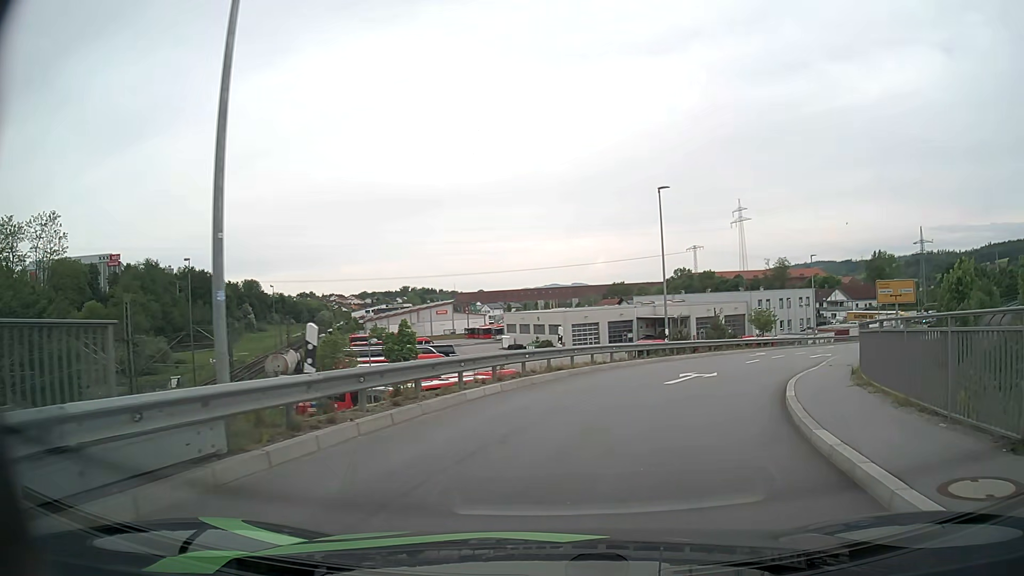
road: primary_link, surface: asphalt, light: Day
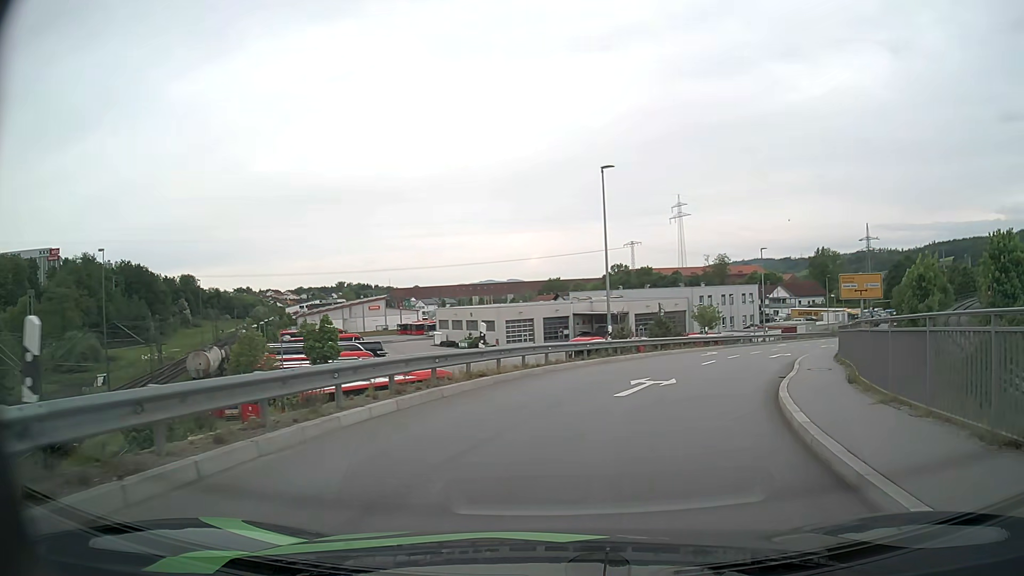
(+0.2, +3.8) m; +5°
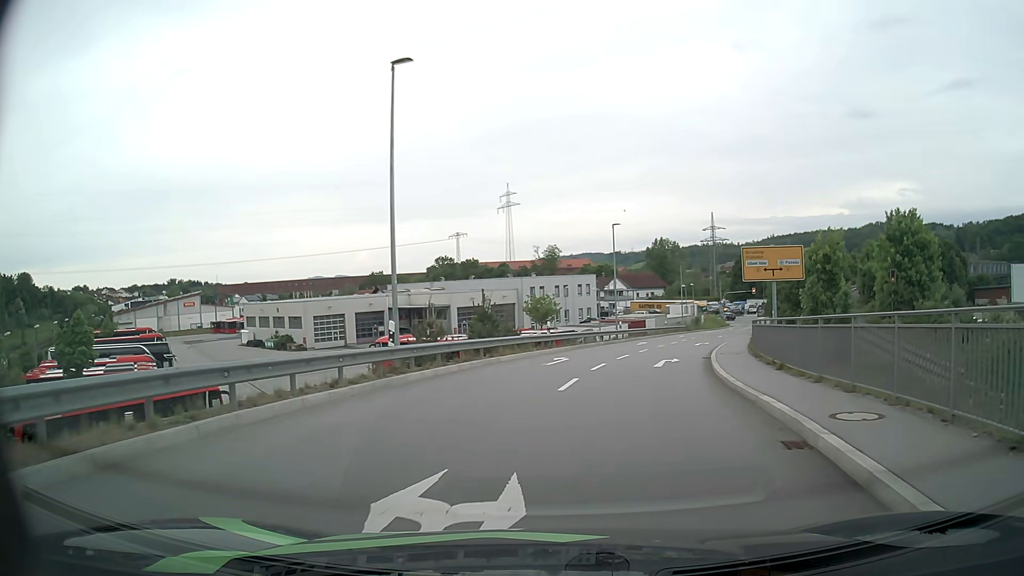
(+1.6, +11.6) m; +15°
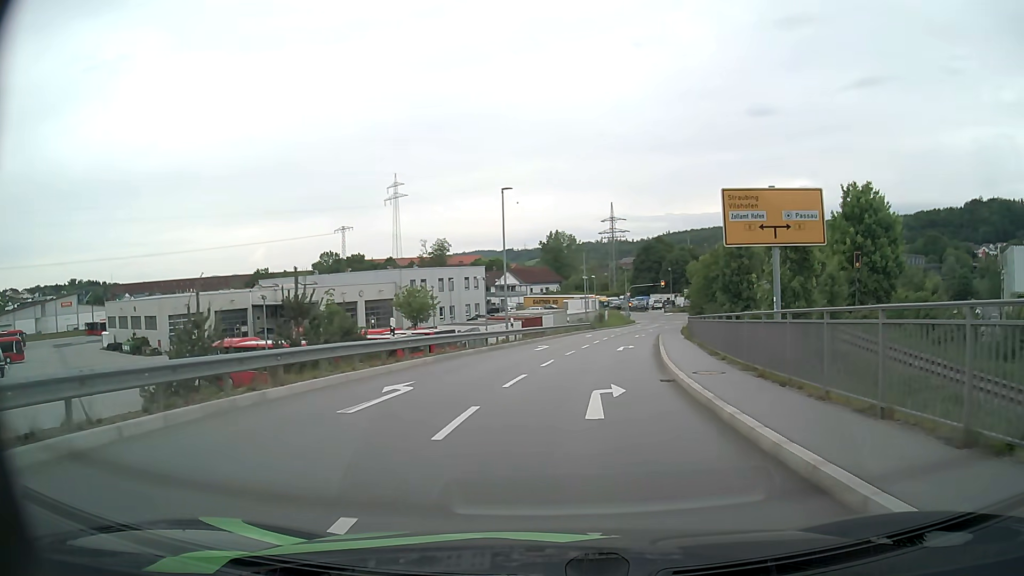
(+1.0, +12.0) m; +9°
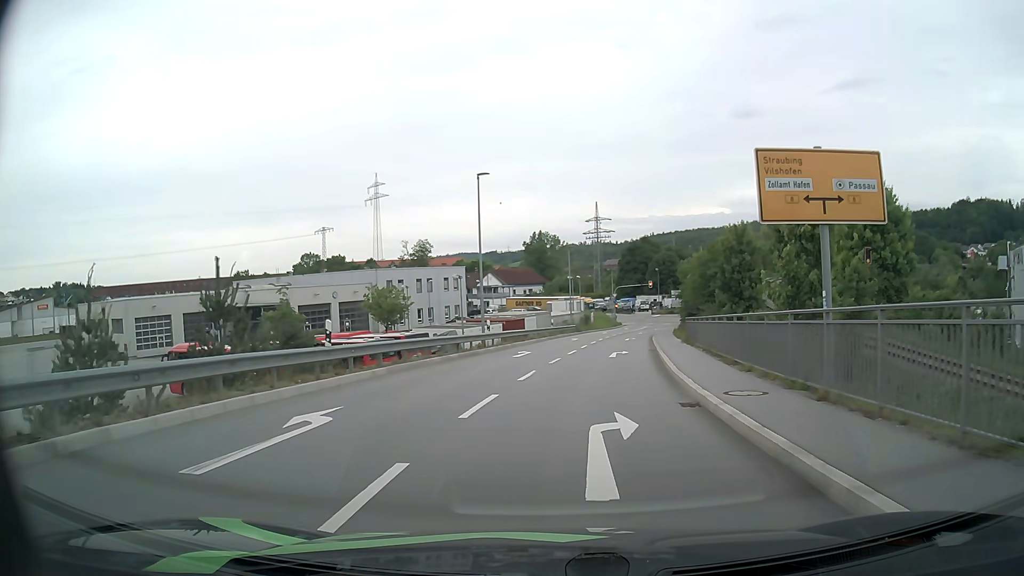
(+0.1, +4.1) m; +2°
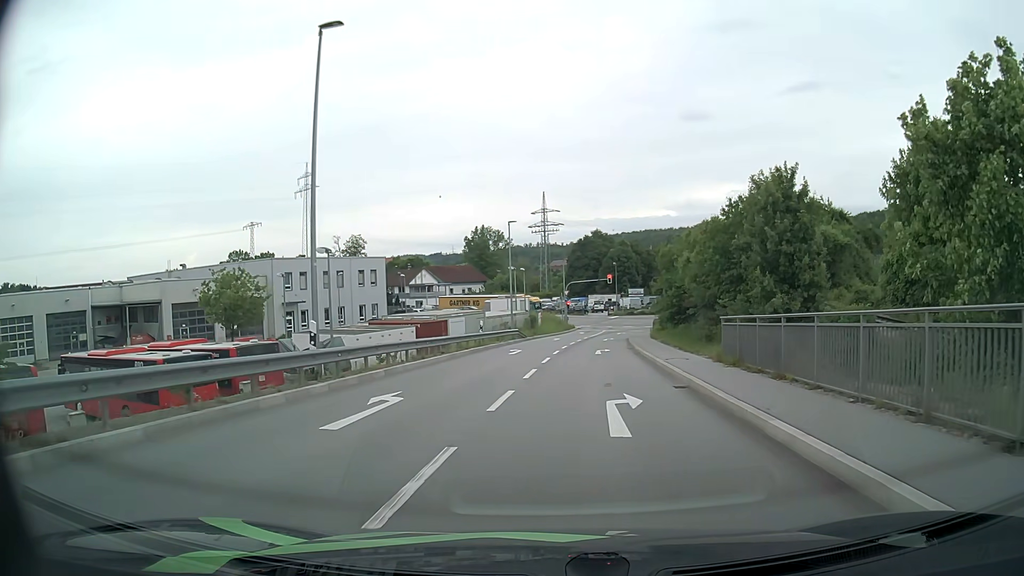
(+0.6, +17.0) m; +4°
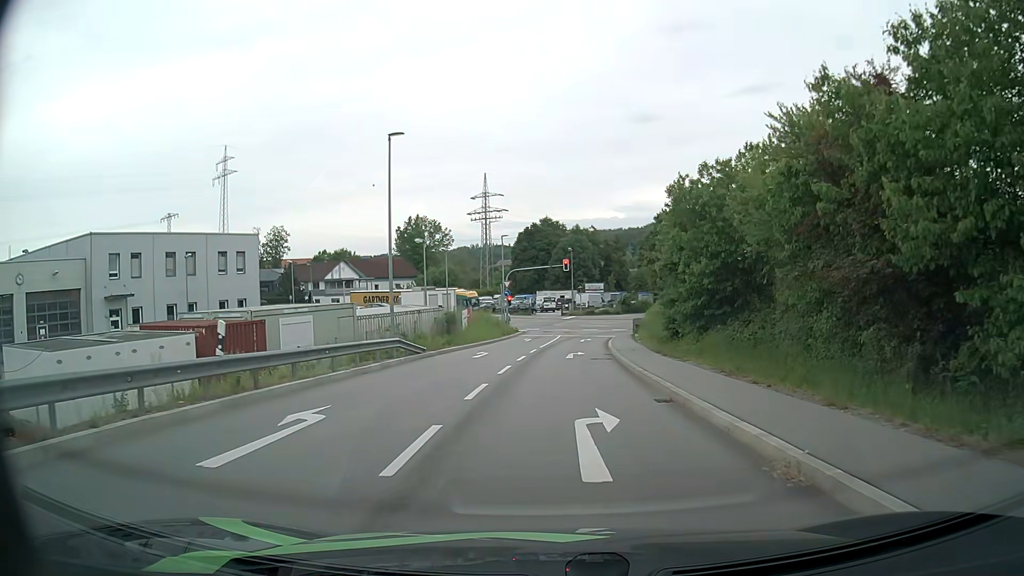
(+1.0, +22.4) m; +4°
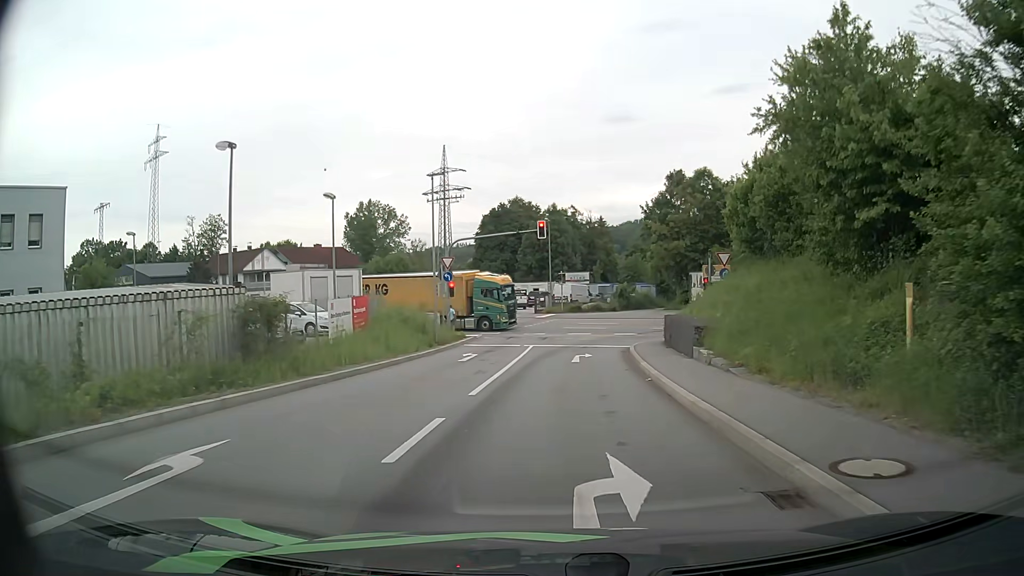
(+0.4, +23.4) m; +2°
